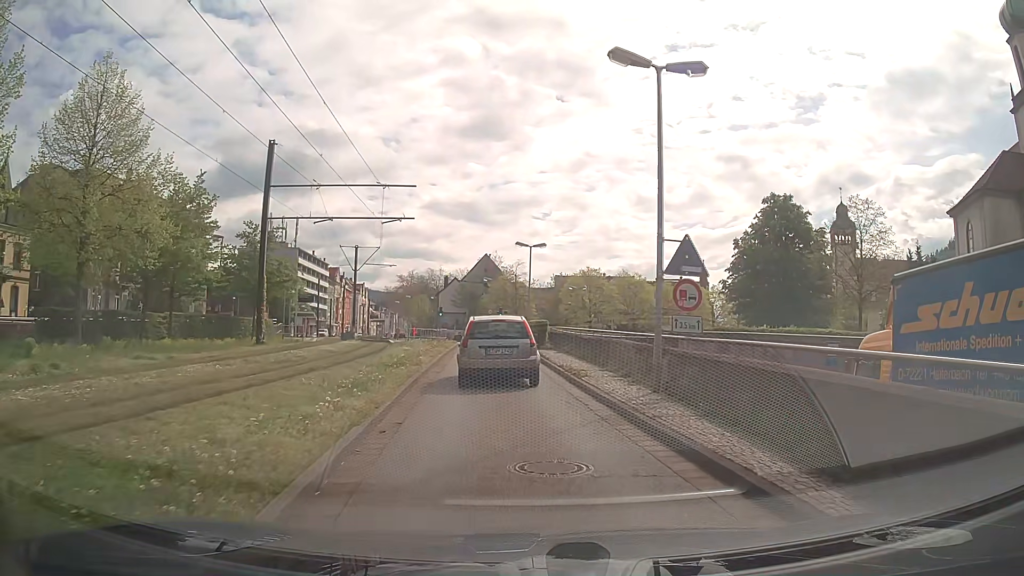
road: secondary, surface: asphalt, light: Day
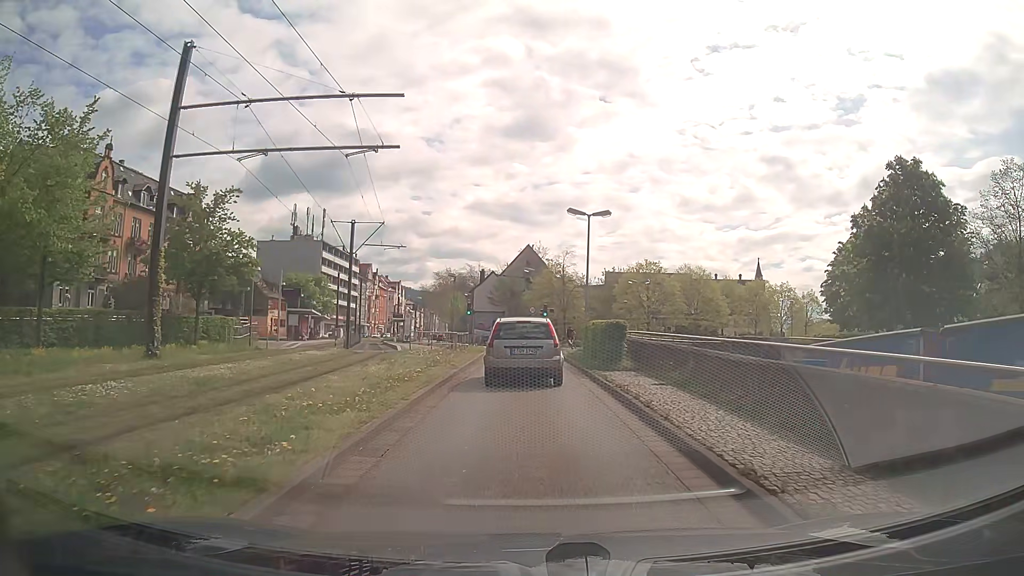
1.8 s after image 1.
(-0.6, +12.8) m; -4°
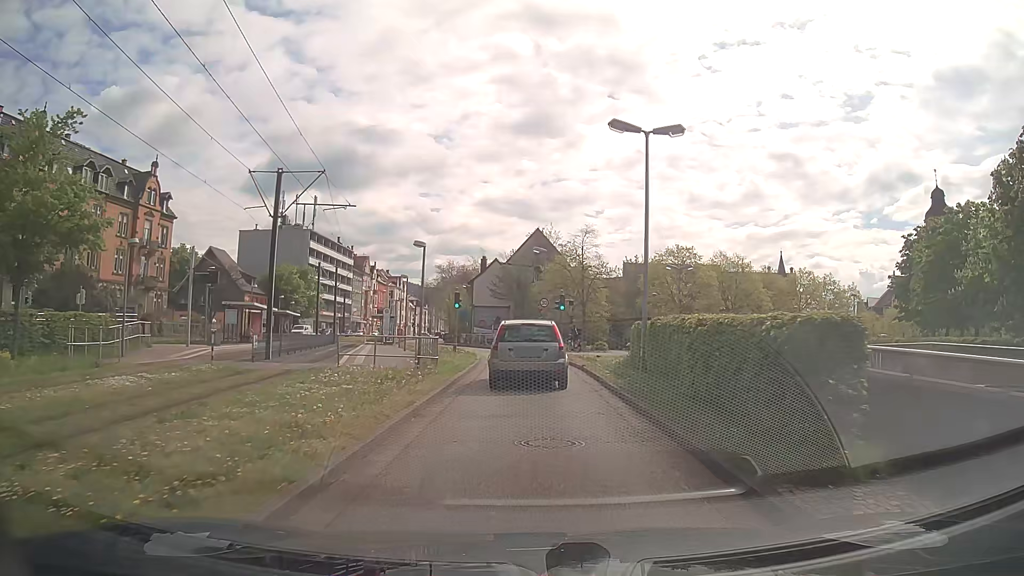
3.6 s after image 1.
(-0.1, +12.8) m; -1°
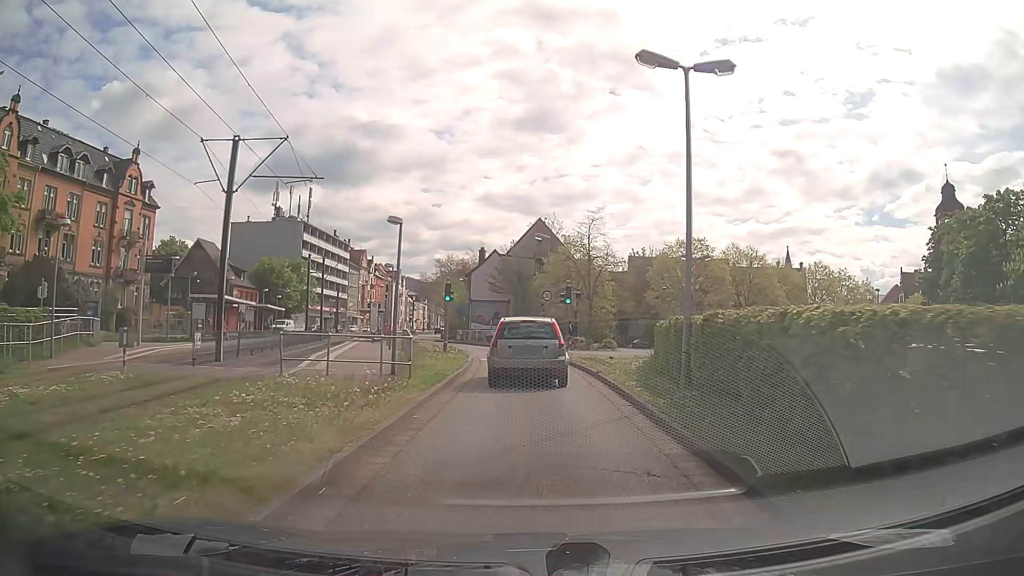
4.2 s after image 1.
(0.0, +4.3) m; 0°
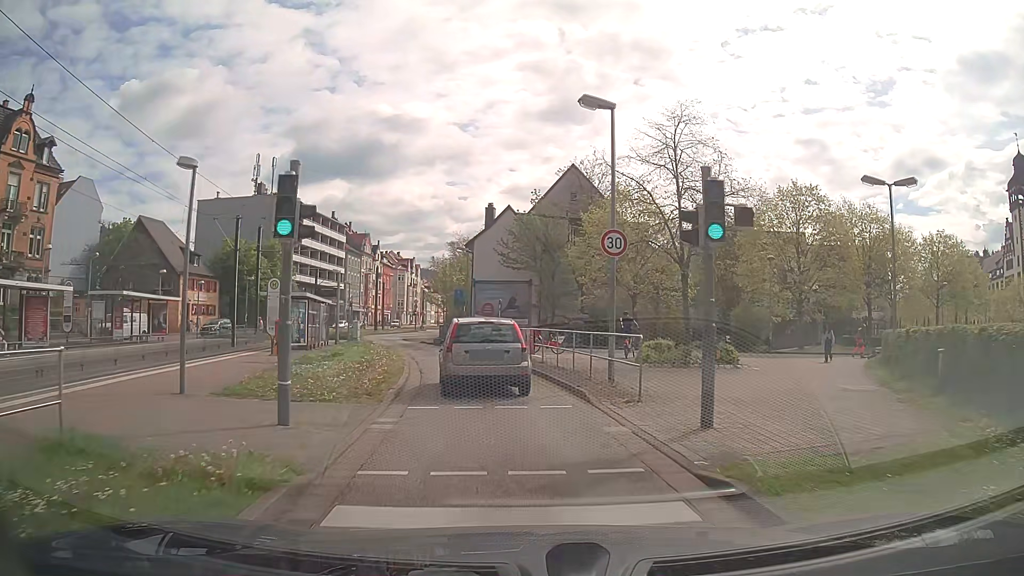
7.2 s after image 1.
(-0.3, +21.8) m; -2°
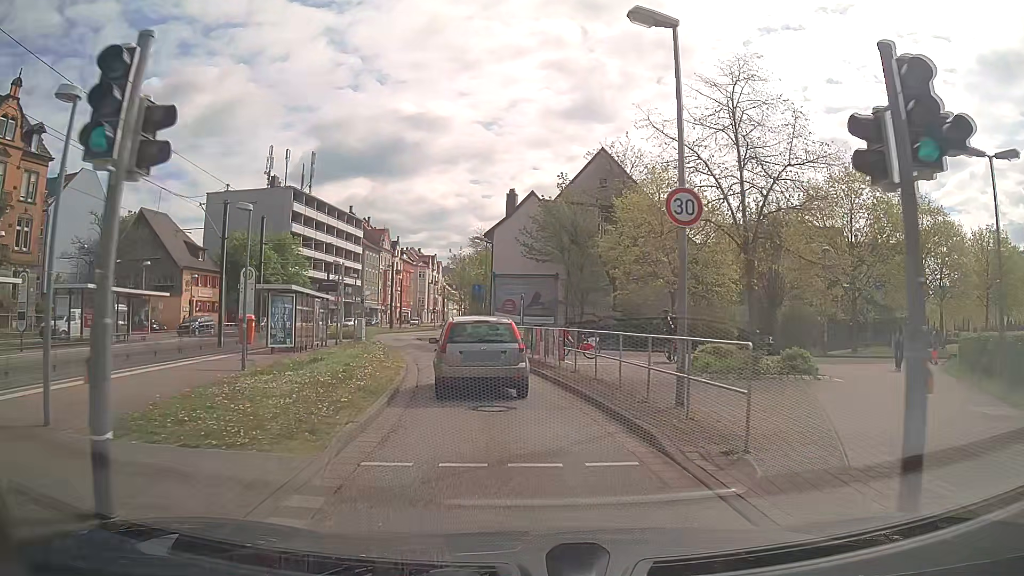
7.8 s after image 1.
(-0.1, +4.5) m; -2°
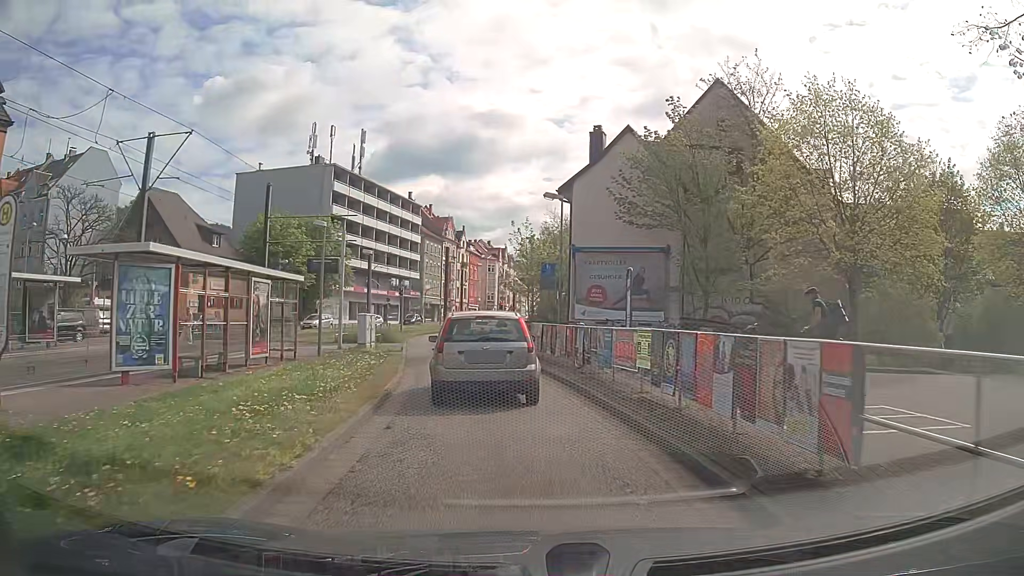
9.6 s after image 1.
(-0.8, +13.1) m; -7°
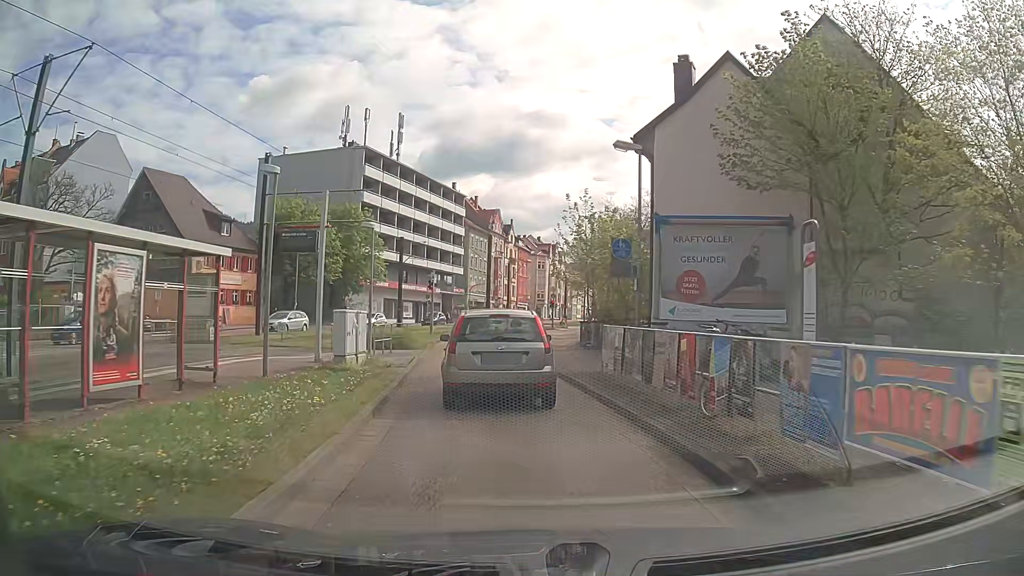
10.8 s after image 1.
(-0.3, +8.0) m; -4°
